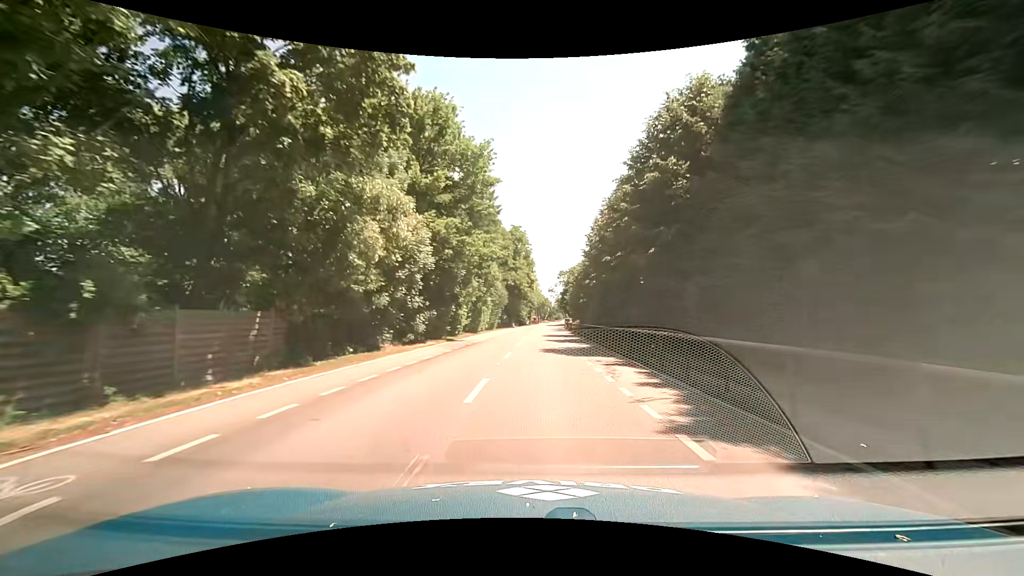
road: tertiary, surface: asphalt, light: Day
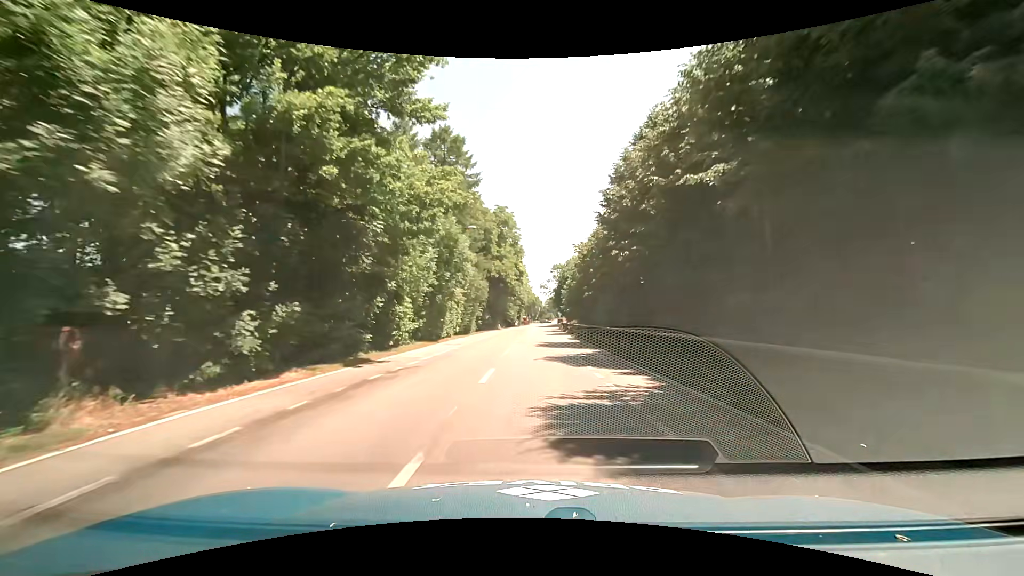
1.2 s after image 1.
(+0.2, +15.3) m; +2°
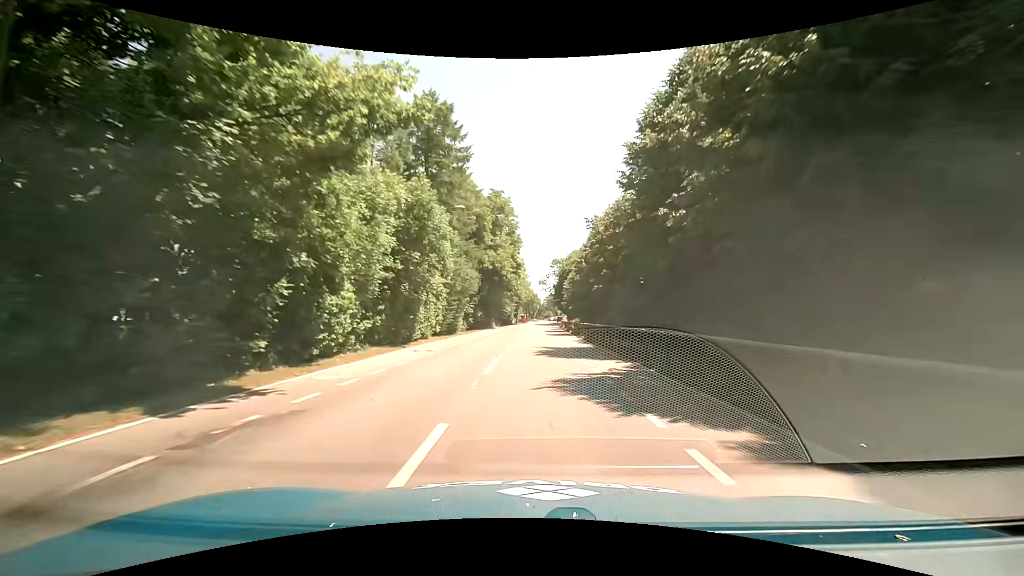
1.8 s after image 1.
(-0.1, +7.6) m; -1°
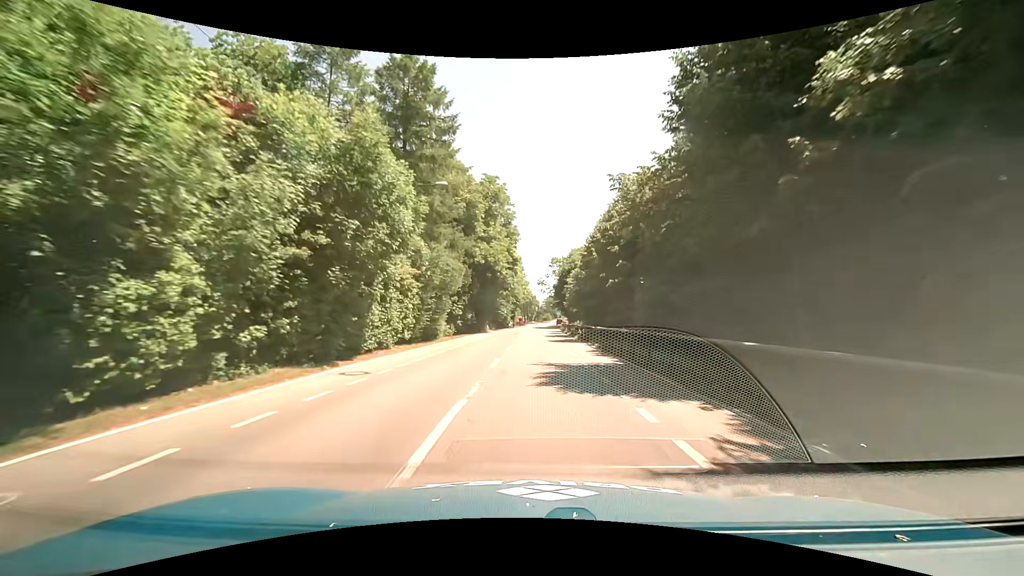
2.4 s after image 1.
(0.0, +7.6) m; 0°
